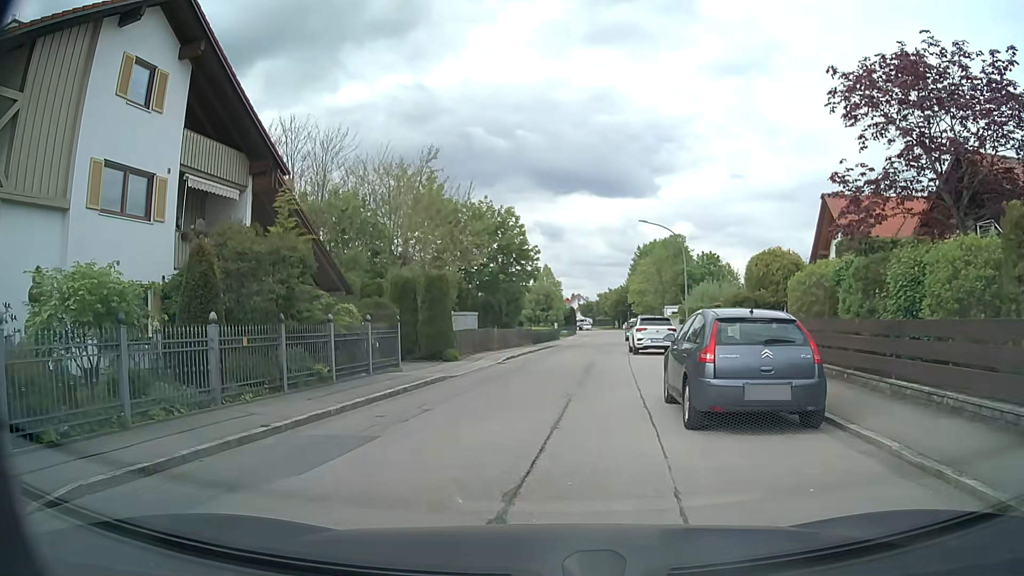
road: residential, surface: asphalt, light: Day
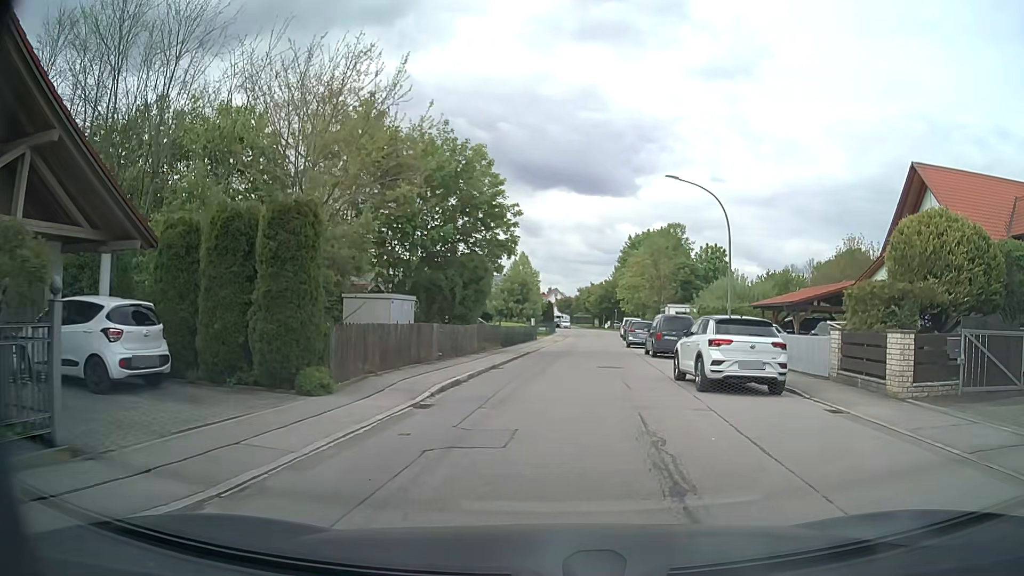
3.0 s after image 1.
(-0.2, +13.9) m; +3°
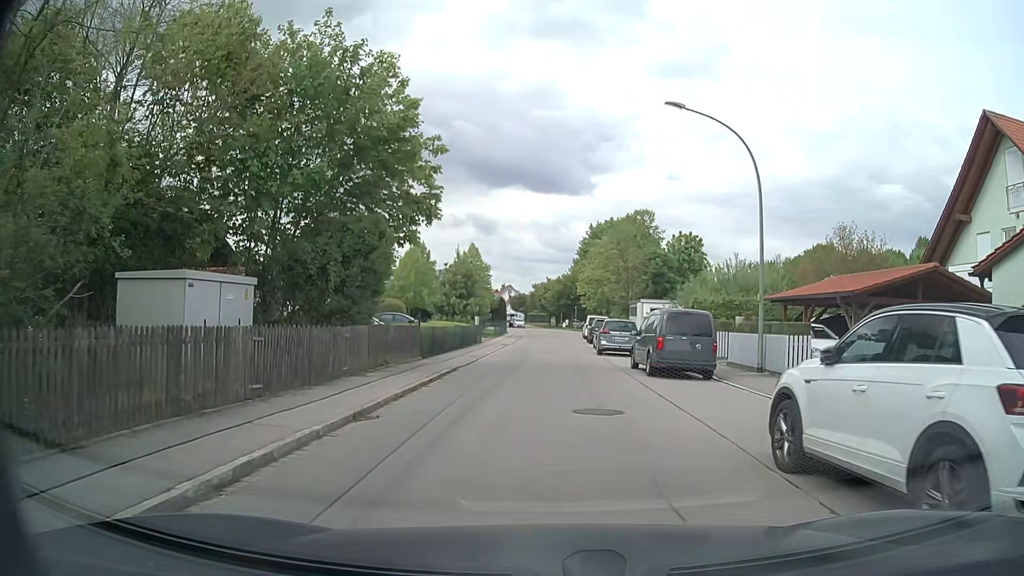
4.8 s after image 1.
(+0.3, +10.1) m; +3°
